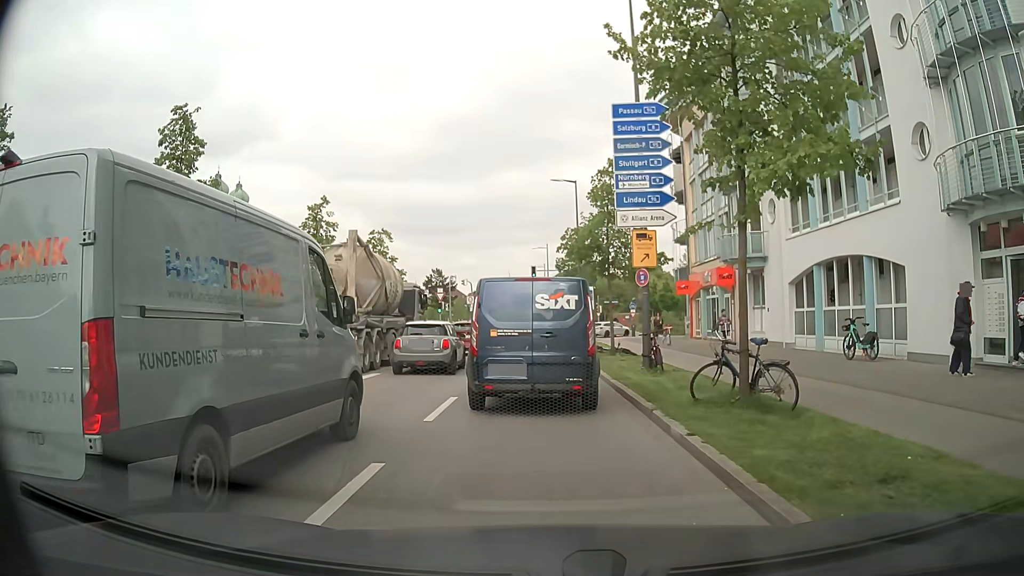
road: secondary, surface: asphalt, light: Day
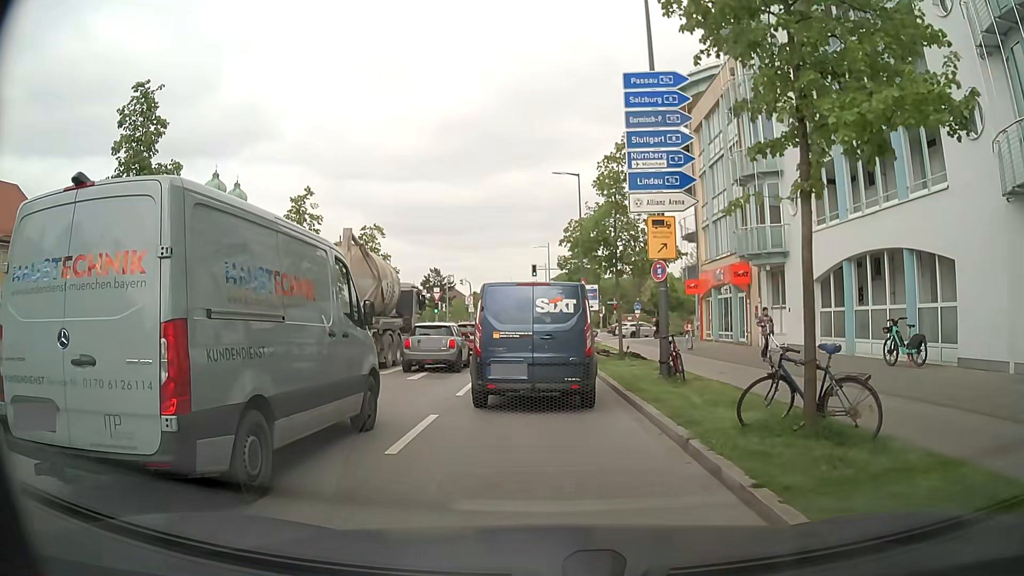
(0.0, +2.4) m; 0°
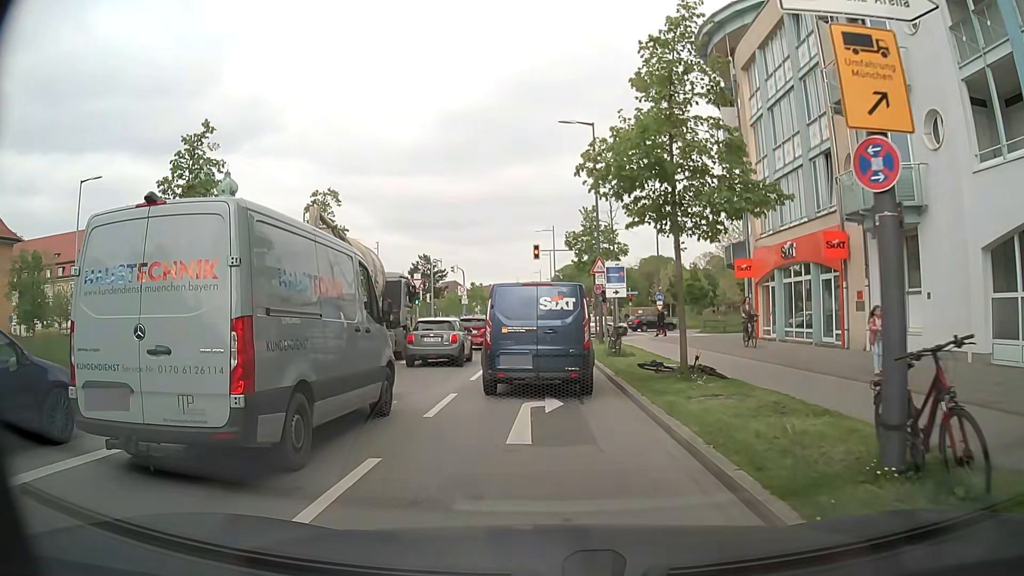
(0.0, +9.8) m; -1°
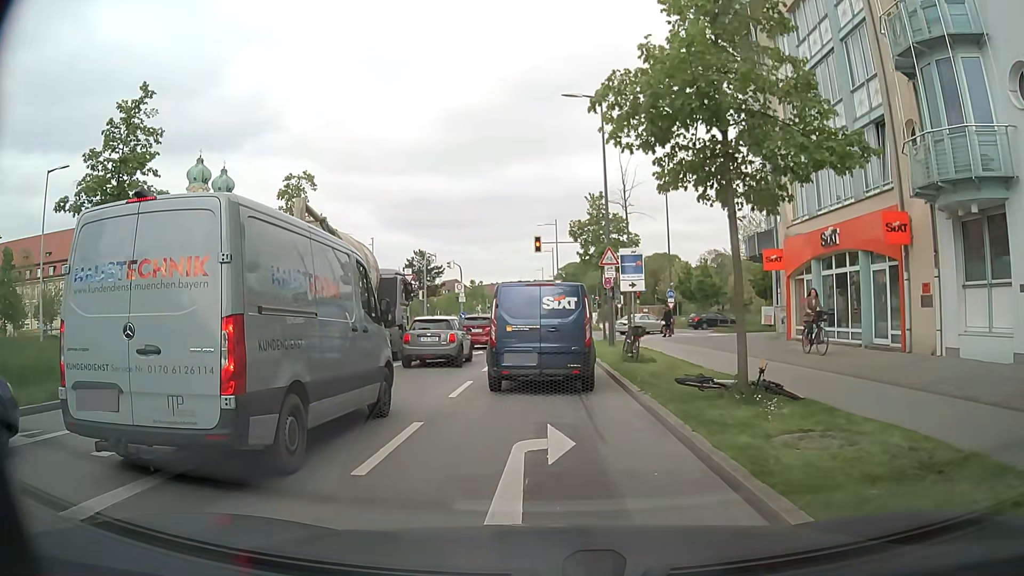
(0.0, +3.7) m; 0°
